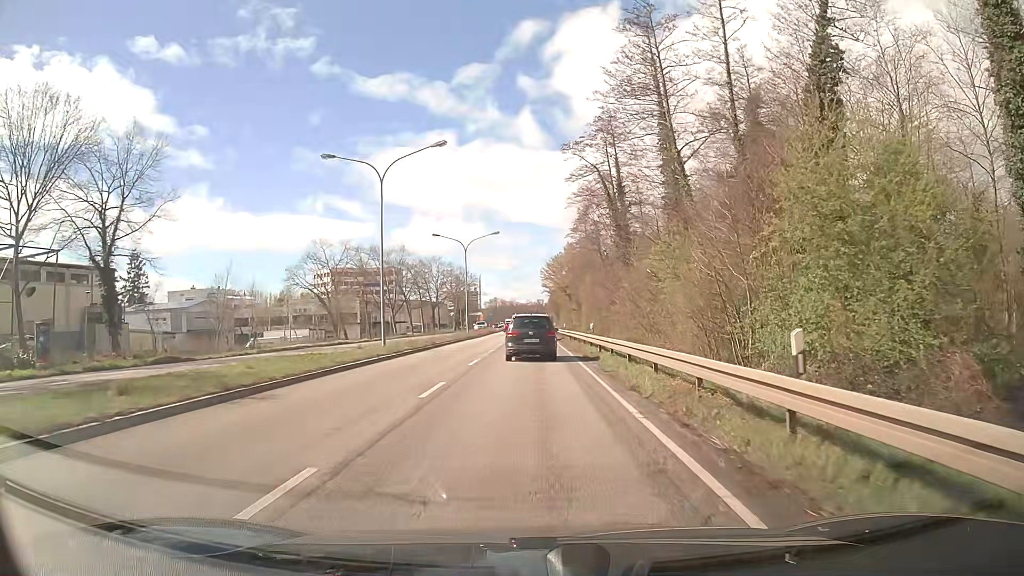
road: primary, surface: asphalt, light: Day
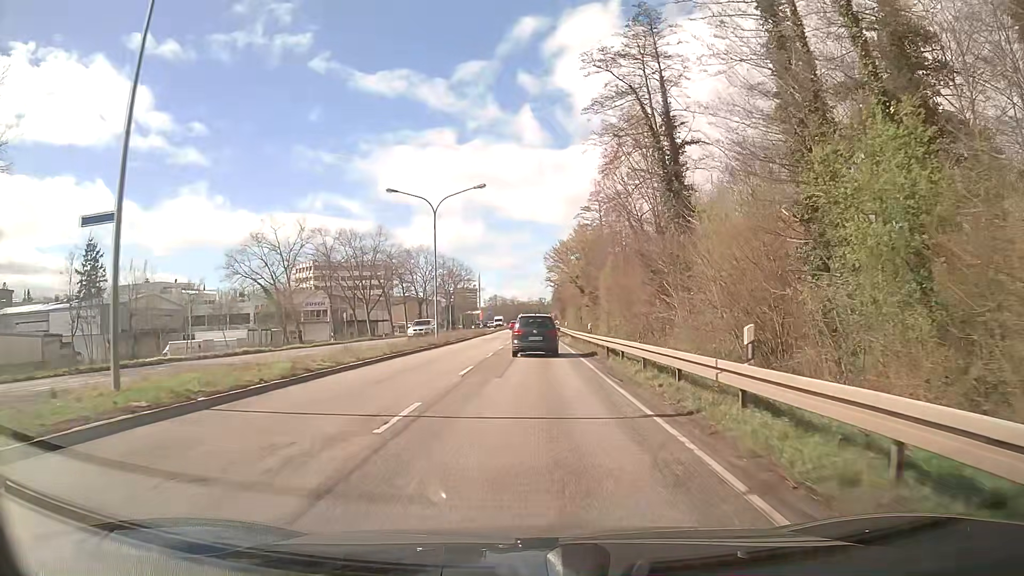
(0.0, +22.3) m; 0°
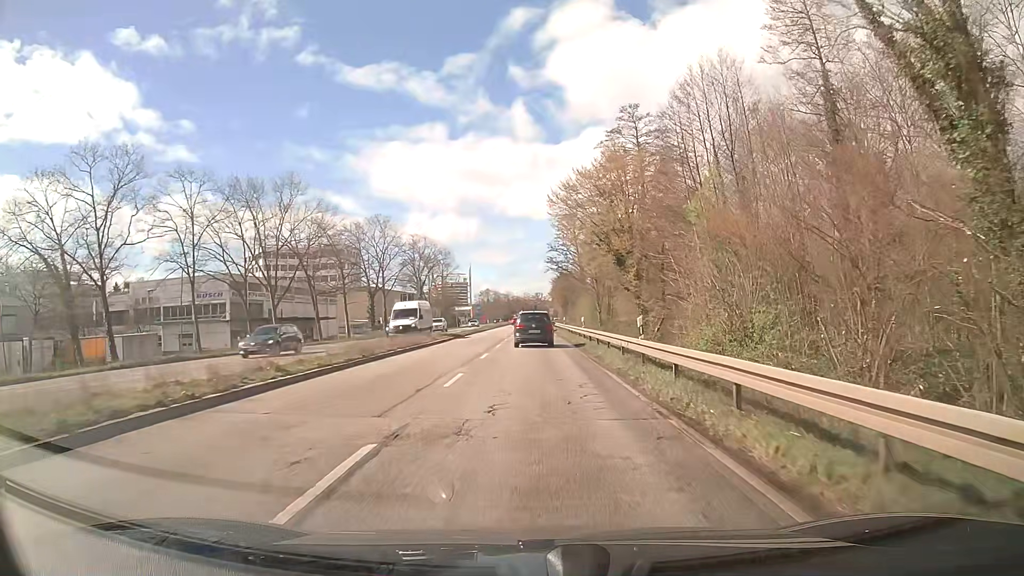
(-0.1, +40.2) m; 0°
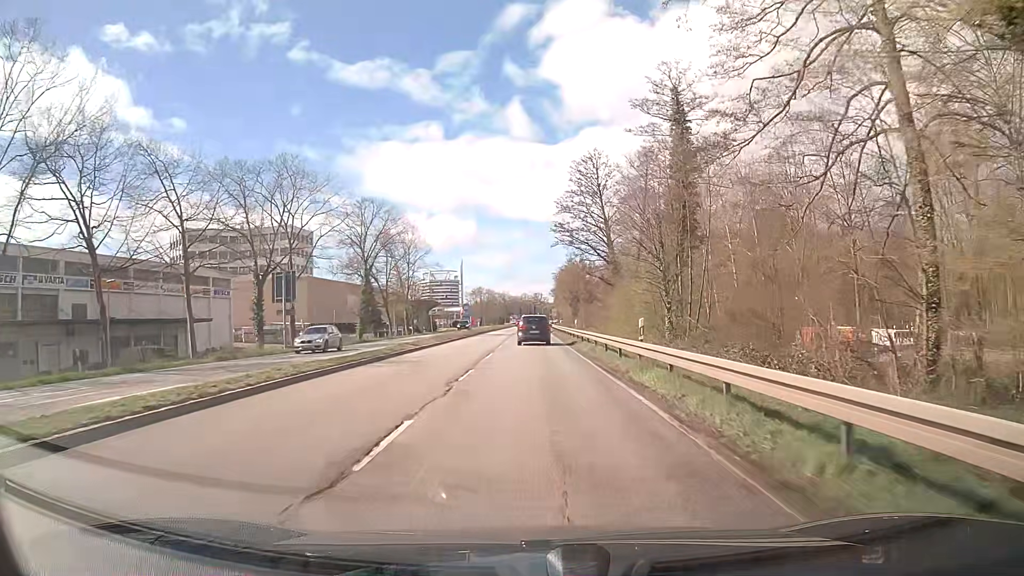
(-0.1, +43.5) m; 0°
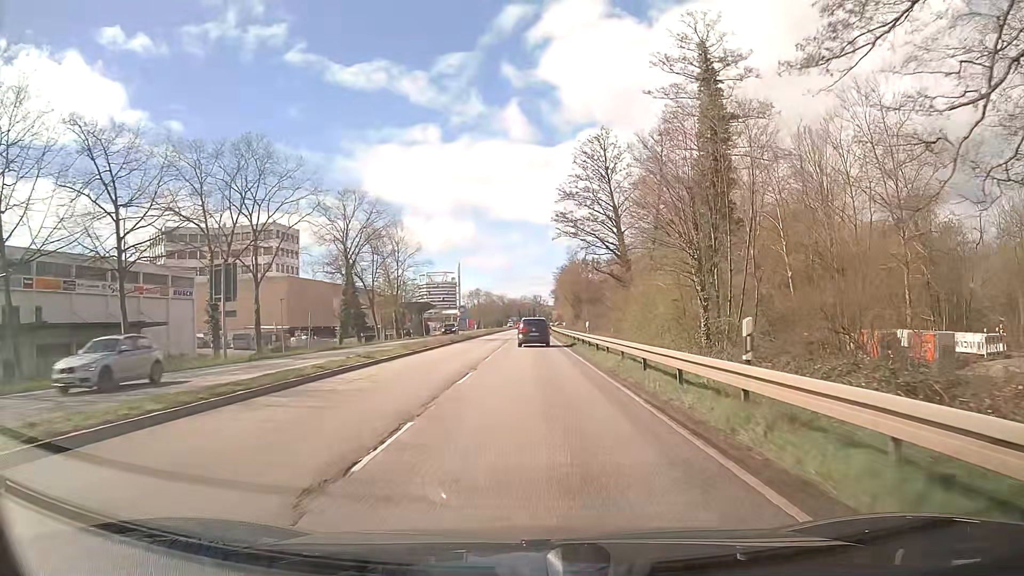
(0.0, +9.0) m; 0°
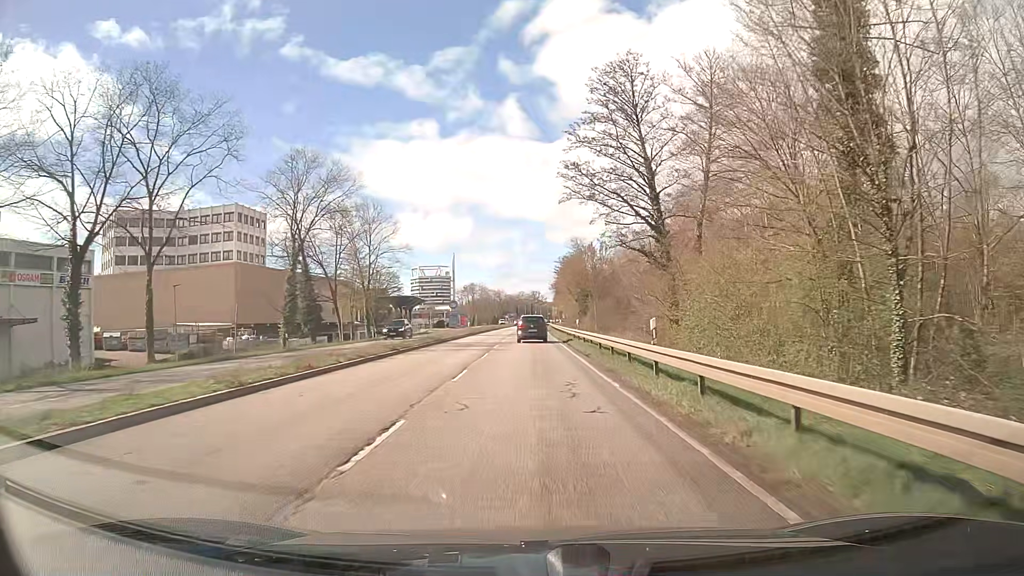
(+0.1, +18.3) m; 0°
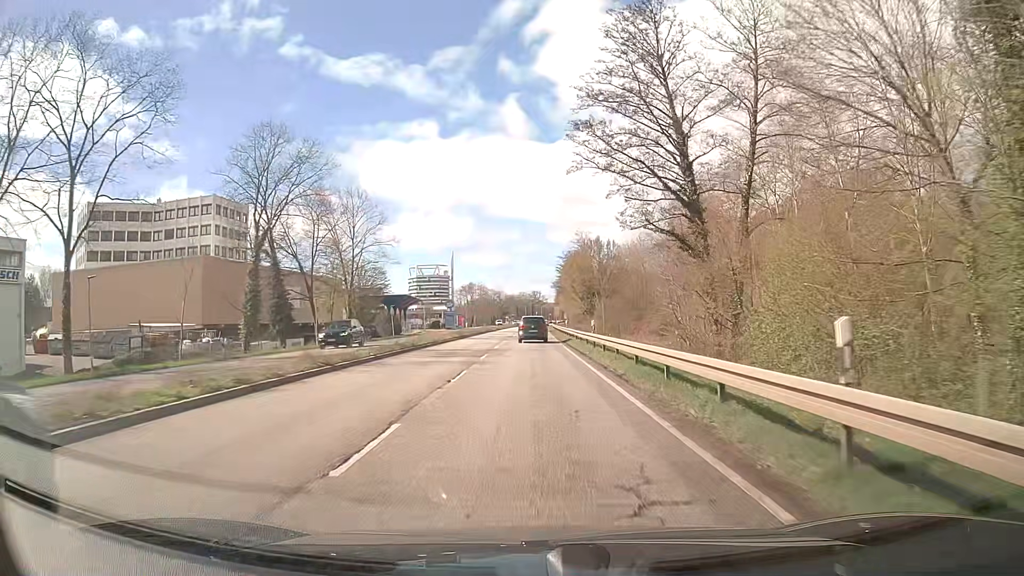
(0.0, +9.3) m; 0°
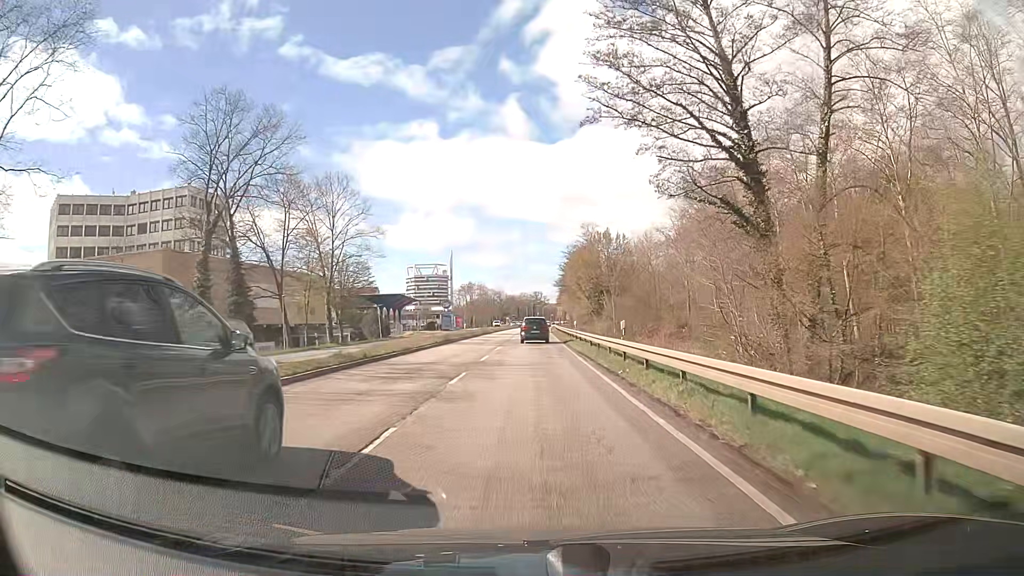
(-0.1, +9.3) m; -1°
(0, +10) (0, +20) (0, +30) (0, +40) (0, +50) (0, +60) (0, +70) (+1, +80) (+1, +90) (+1, +100) m
